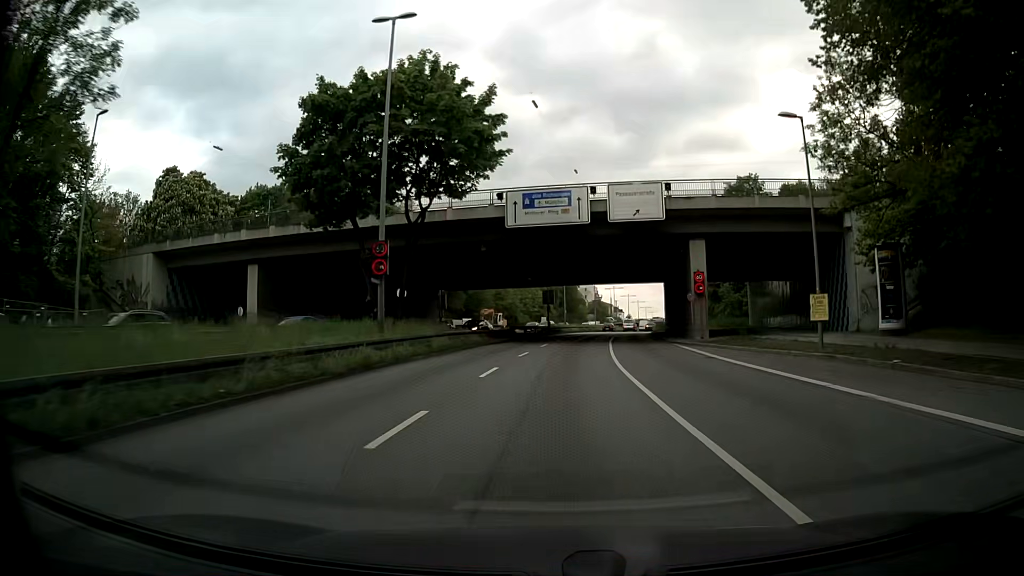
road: trunk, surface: asphalt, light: Day
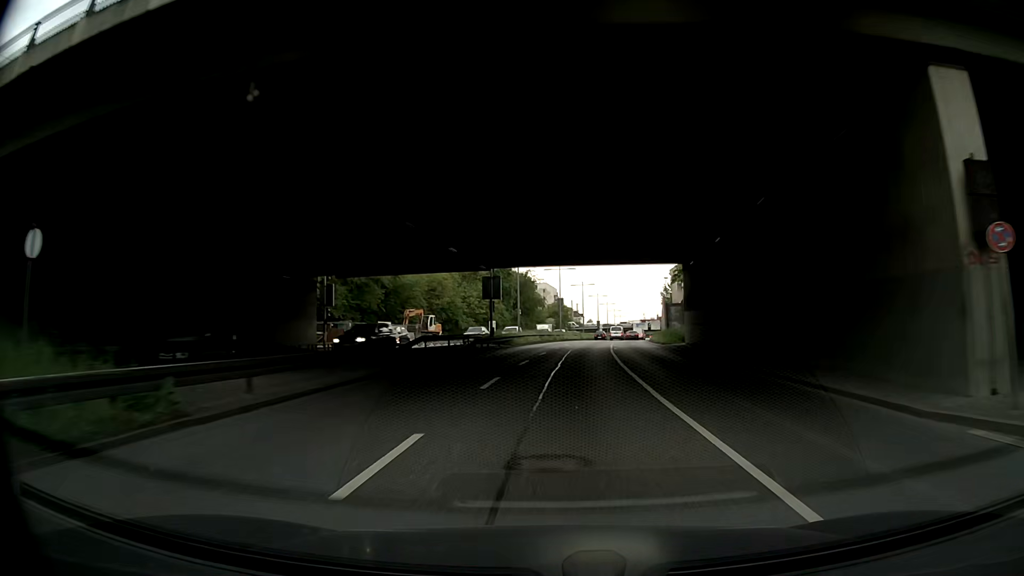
(+0.8, +28.9) m; +4°
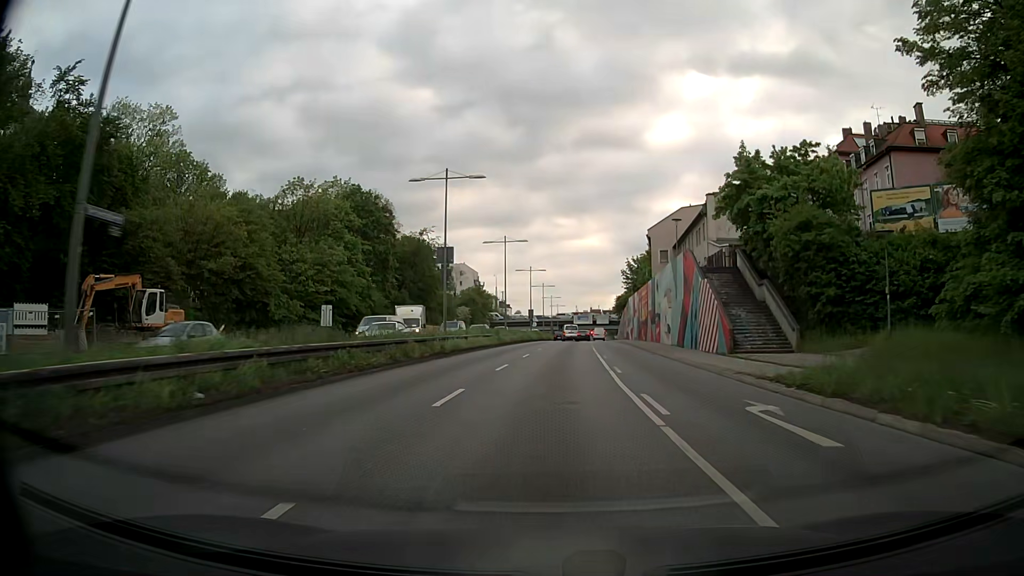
(+1.1, +48.4) m; +5°
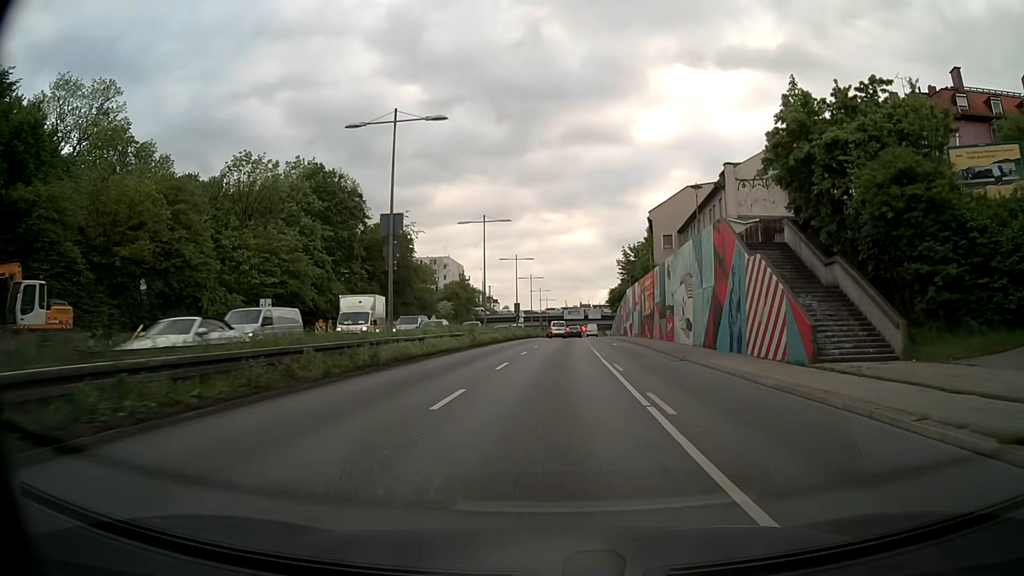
(+0.2, +9.4) m; +2°
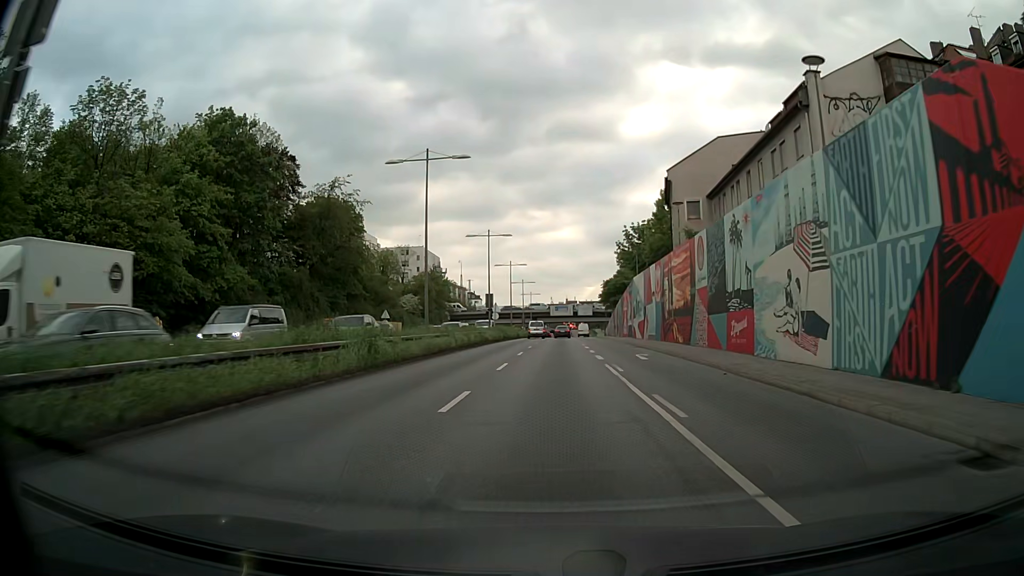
(+0.2, +18.4) m; +1°
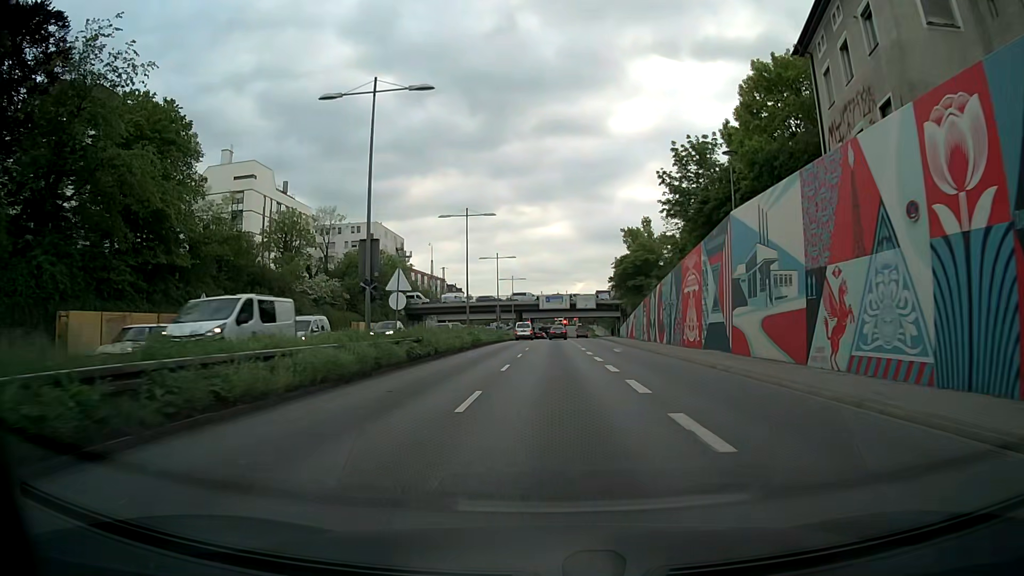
(+0.4, +35.6) m; +1°
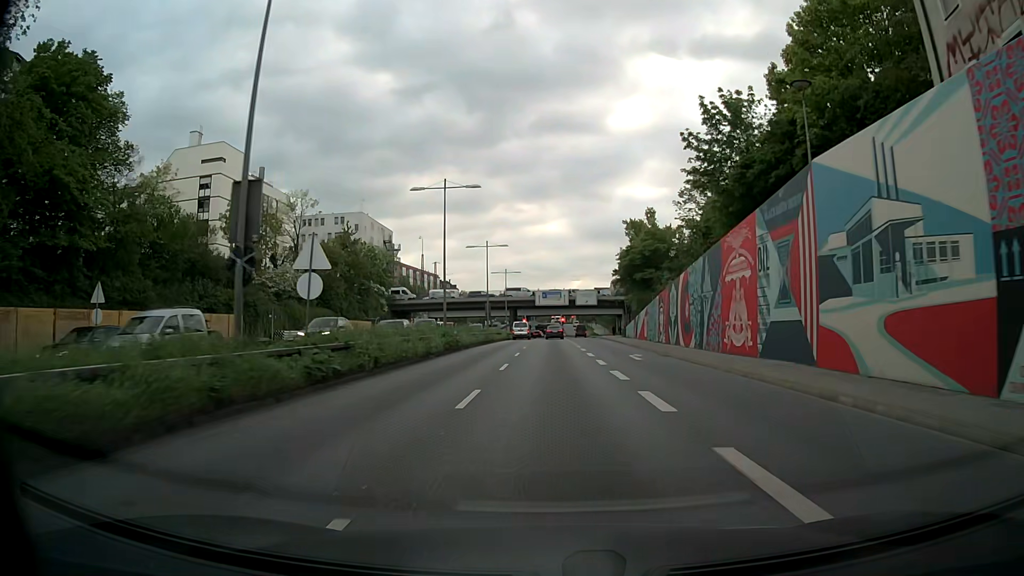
(0.0, +8.8) m; 0°
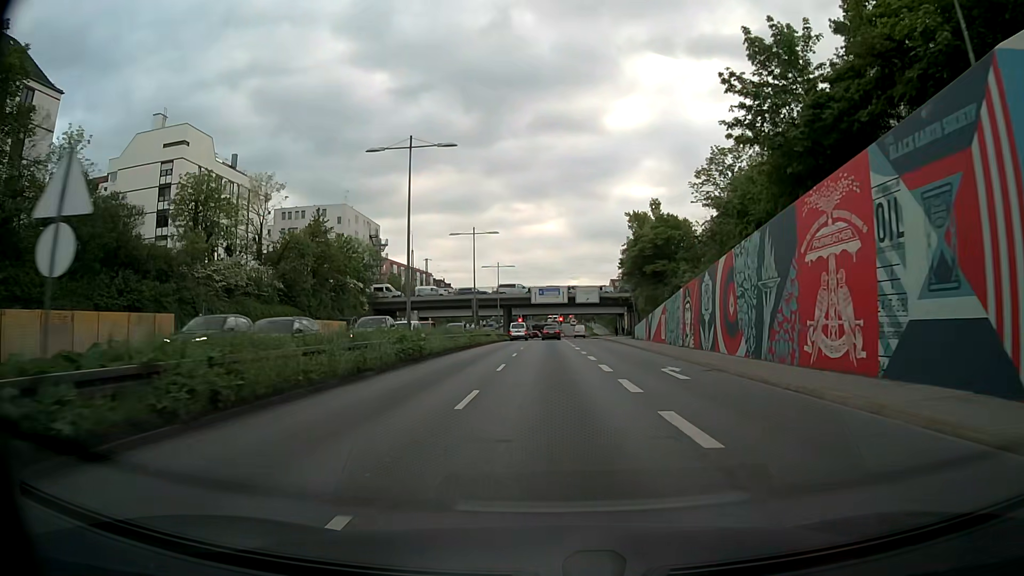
(+0.1, +8.8) m; +1°
(0, +10) (0, +20) (0, +30) (0, +40) (0, +50) (0, +60) (0, +70) (0, +80) (0, +90) (-1, +100) m
